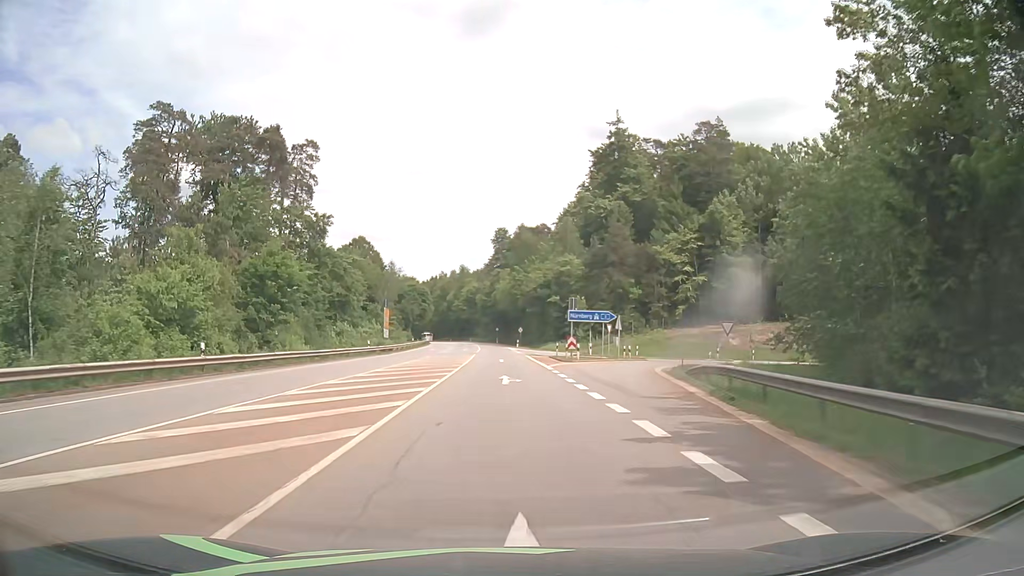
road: secondary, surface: asphalt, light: Day
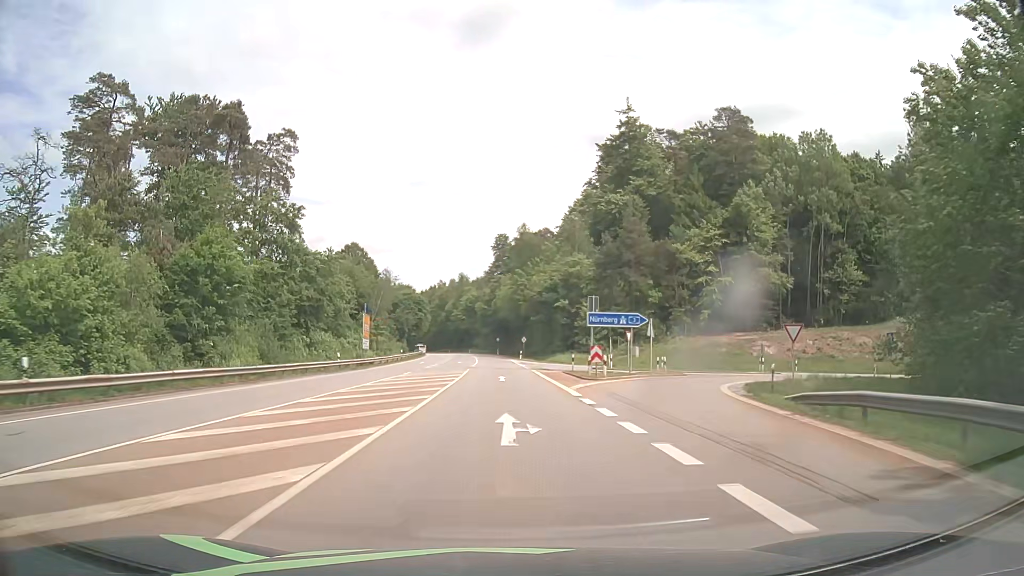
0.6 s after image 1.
(0.0, +10.7) m; 0°
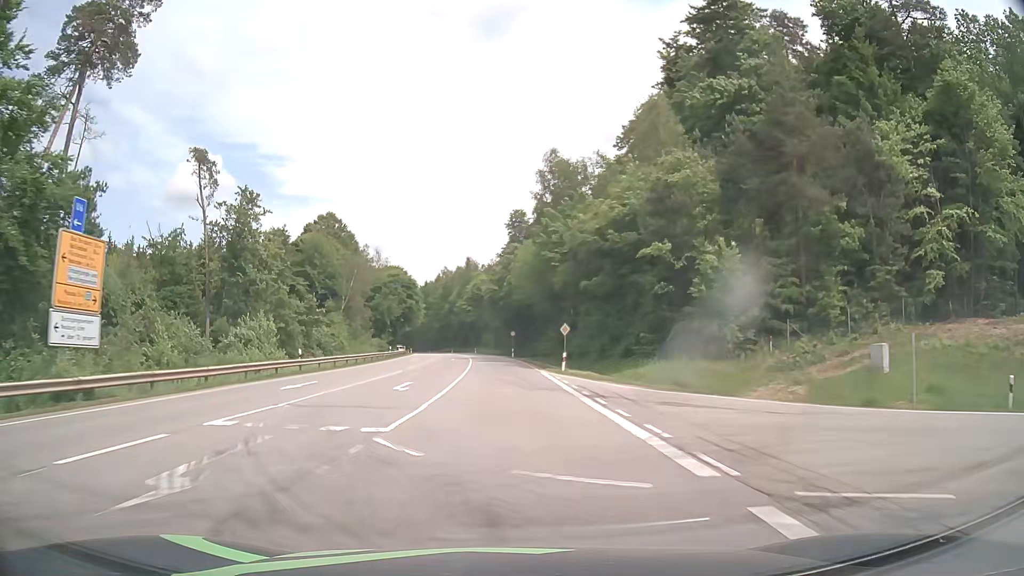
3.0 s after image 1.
(-0.5, +42.9) m; -1°
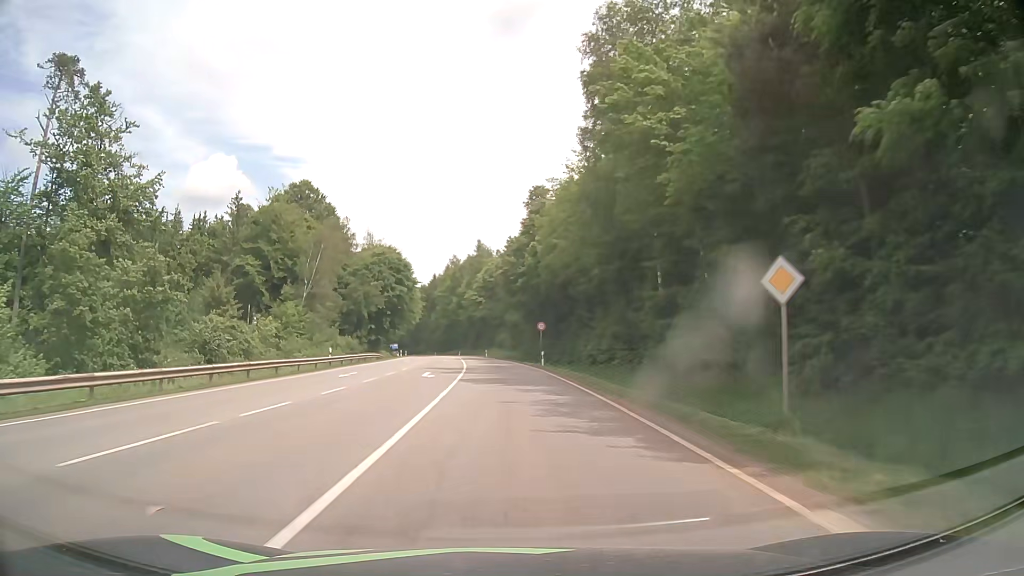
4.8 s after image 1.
(-0.3, +32.2) m; -2°
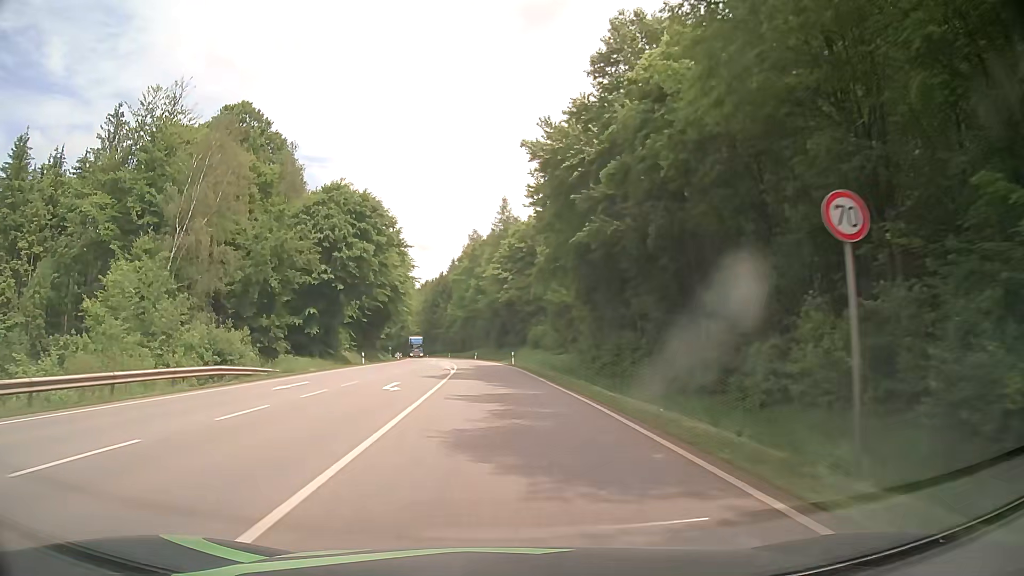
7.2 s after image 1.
(-0.6, +42.9) m; -3°
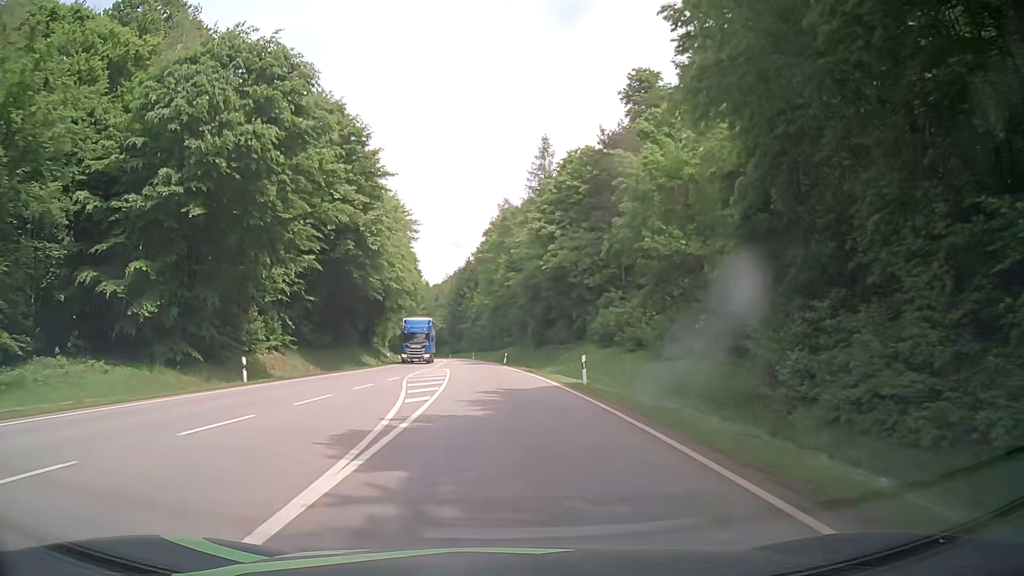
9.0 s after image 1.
(-0.6, +32.3) m; -3°
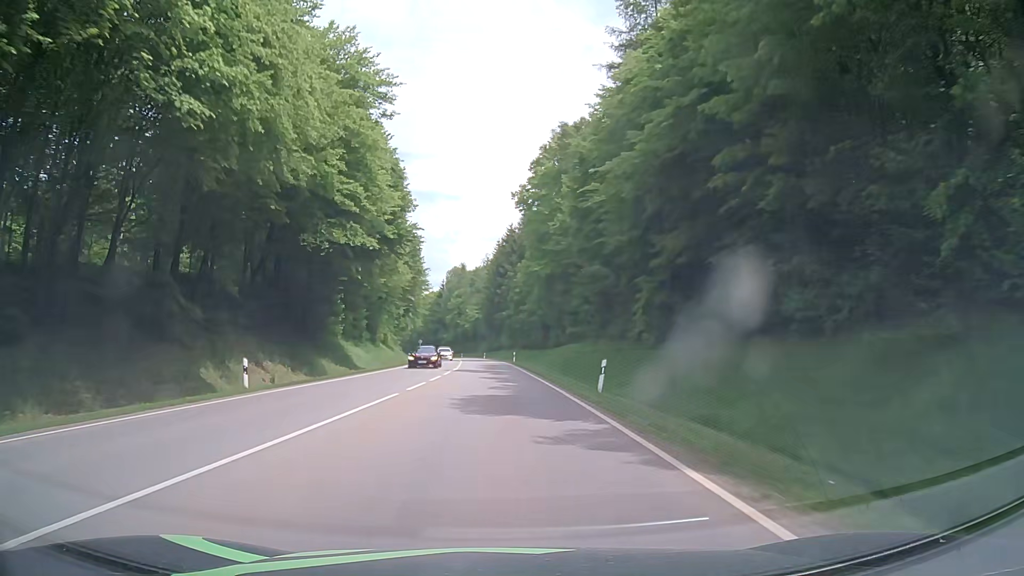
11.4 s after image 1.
(-1.3, +43.3) m; -4°
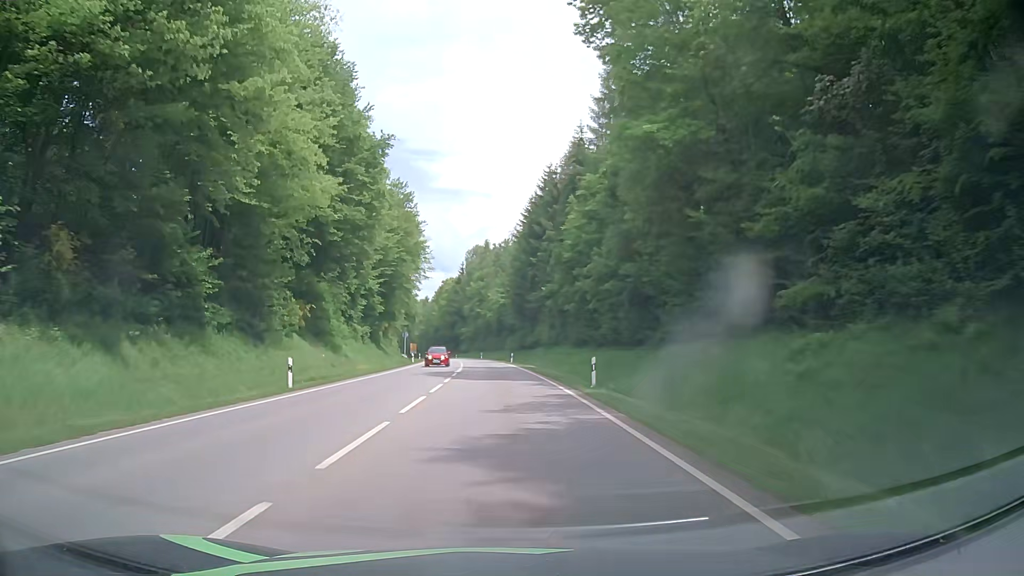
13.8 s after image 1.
(-1.0, +43.3) m; -2°
(0, +10) (0, +20) (-1, +30) (-1, +40) (-1, +50) (-2, +60) (-3, +70) (-3, +80) (-4, +90) (-5, +100) m
